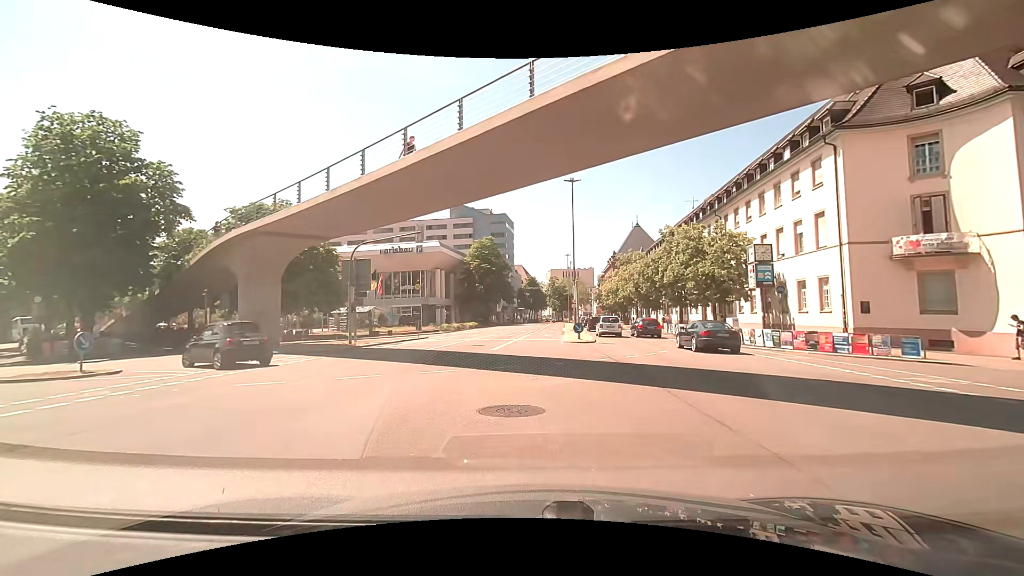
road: primary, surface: asphalt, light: Day
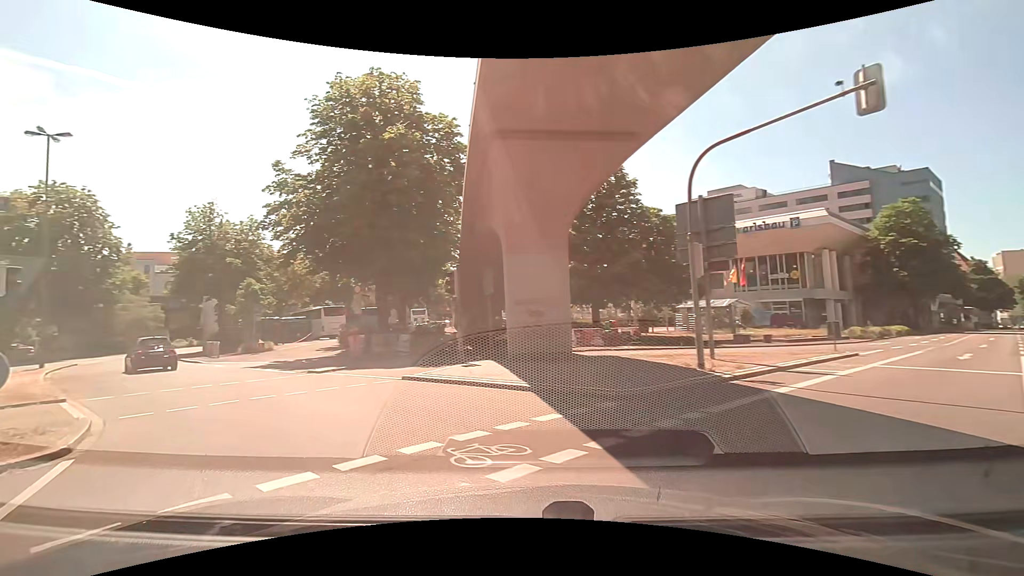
(-4.0, +15.2) m; -40°
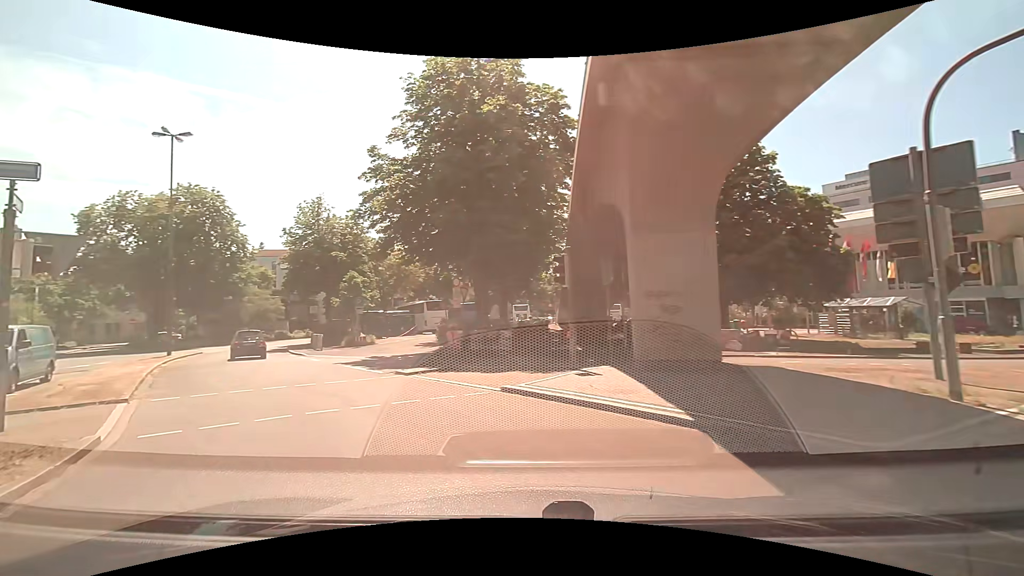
(-0.3, +3.2) m; -10°
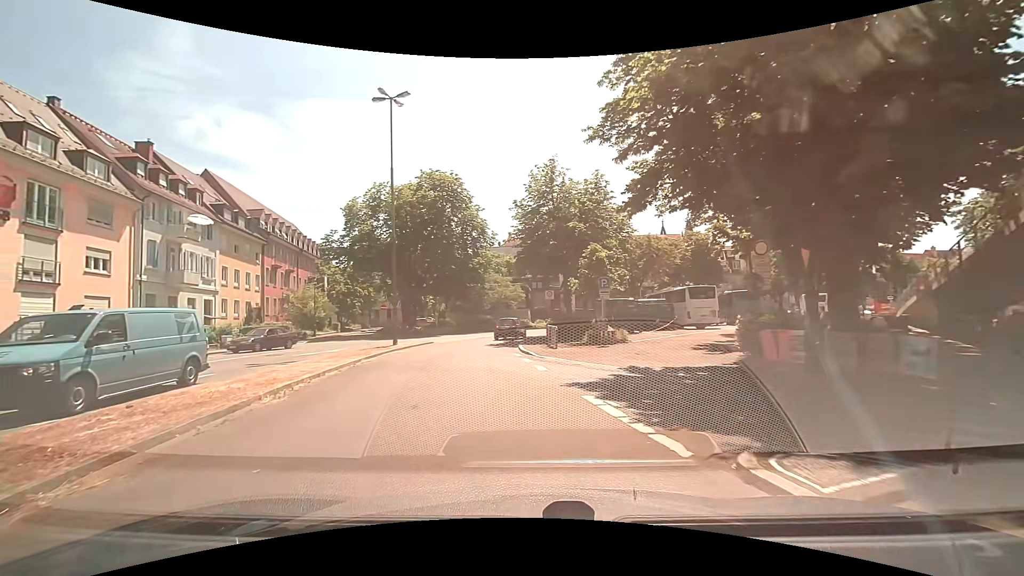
(-2.7, +9.8) m; -28°
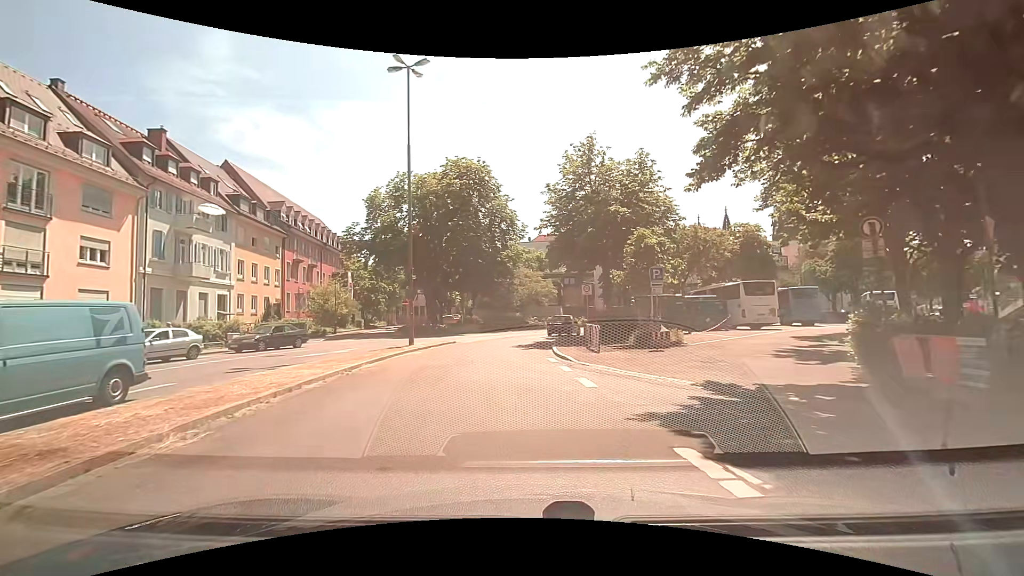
(-0.1, +3.6) m; -3°
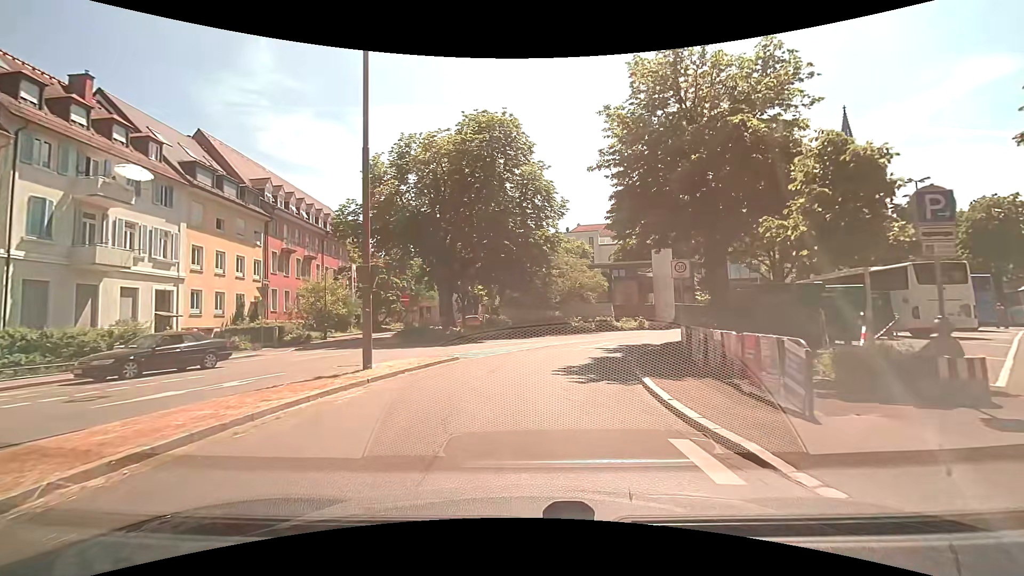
(-0.3, +11.5) m; -6°
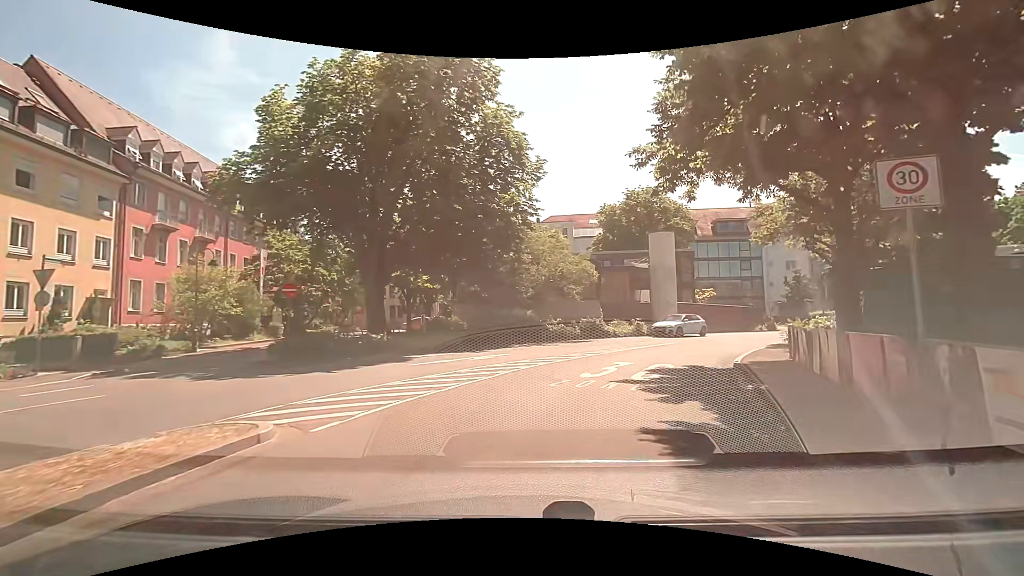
(+0.6, +10.9) m; +6°
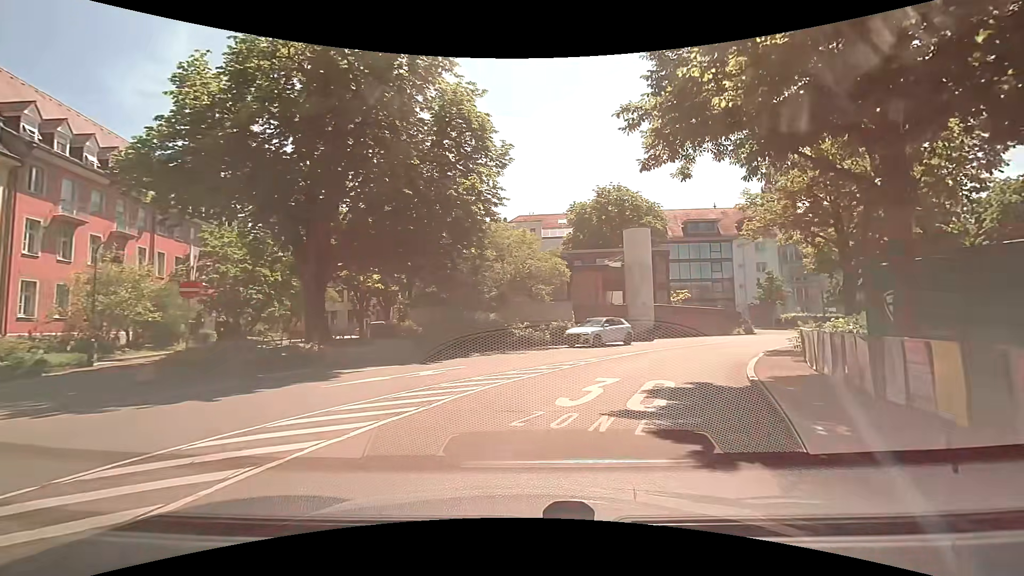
(+0.1, +3.4) m; +5°
